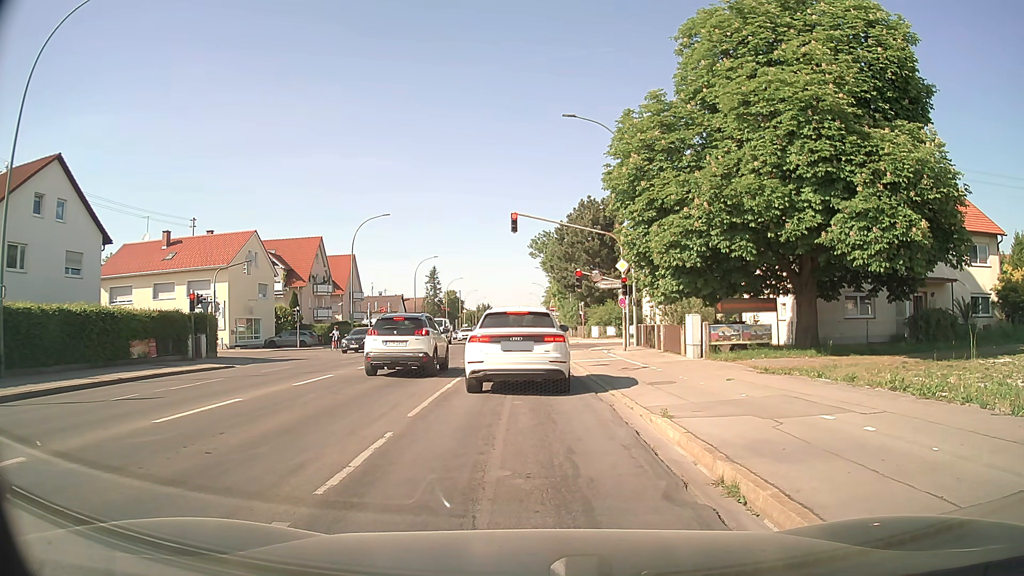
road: secondary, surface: asphalt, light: Day
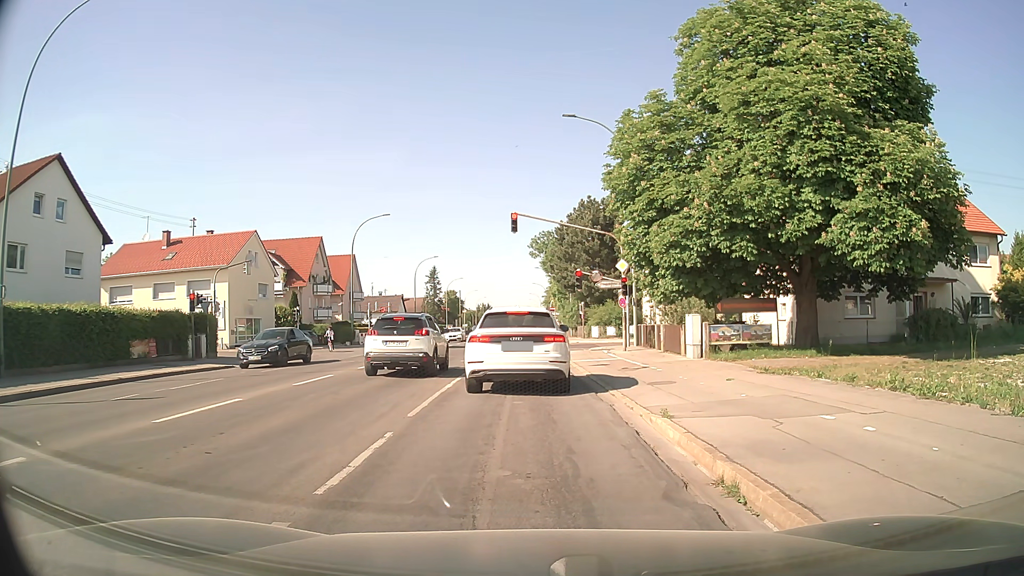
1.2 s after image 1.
(0.0, 0.0) m; 0°
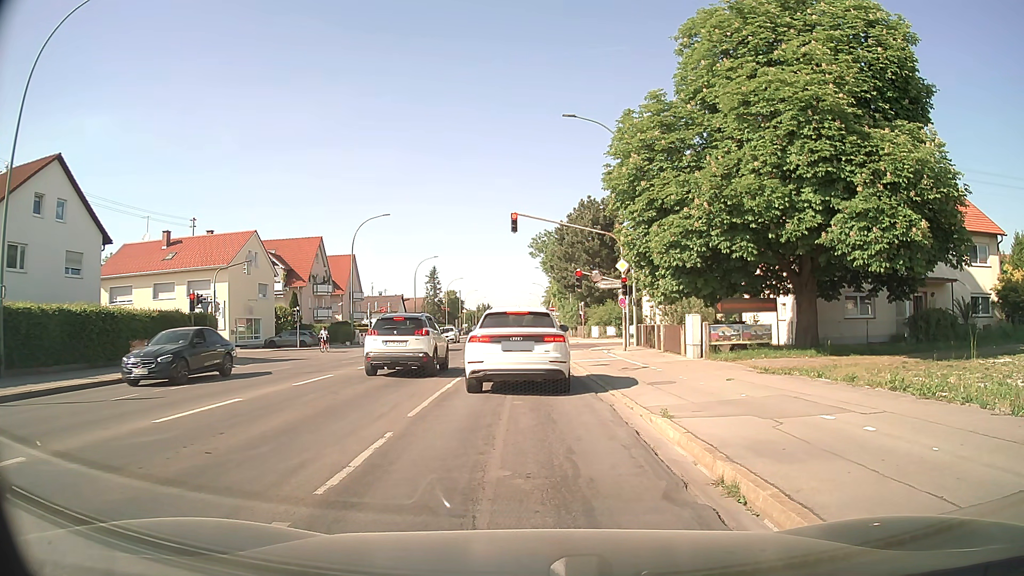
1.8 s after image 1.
(0.0, 0.0) m; 0°
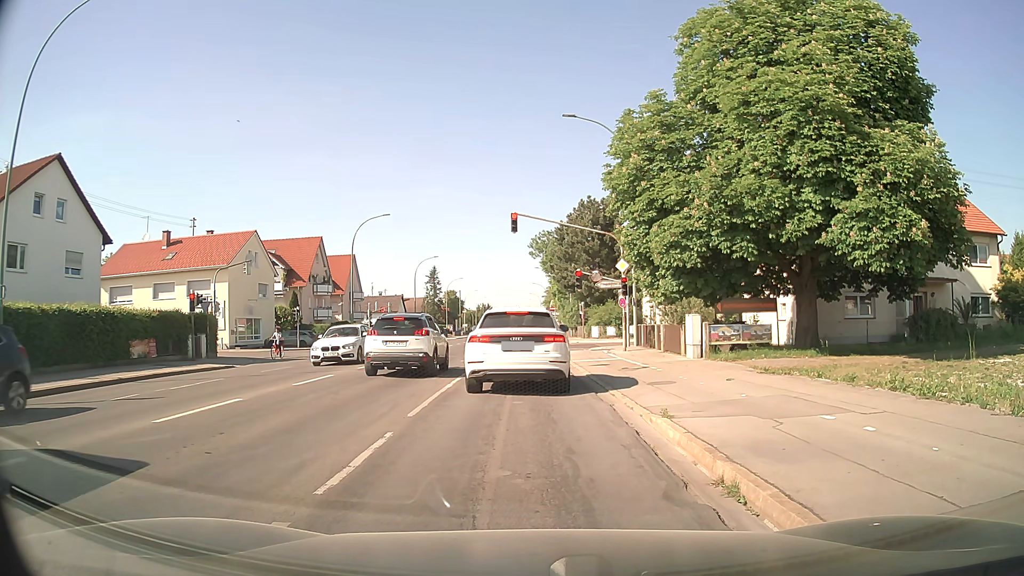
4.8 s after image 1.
(0.0, 0.0) m; 0°
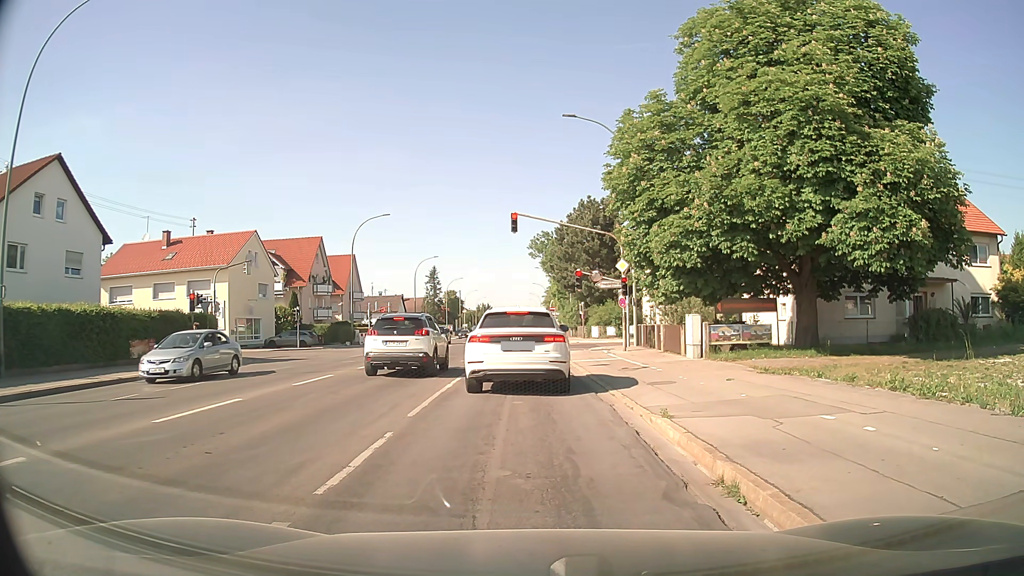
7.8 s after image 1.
(0.0, 0.0) m; 0°
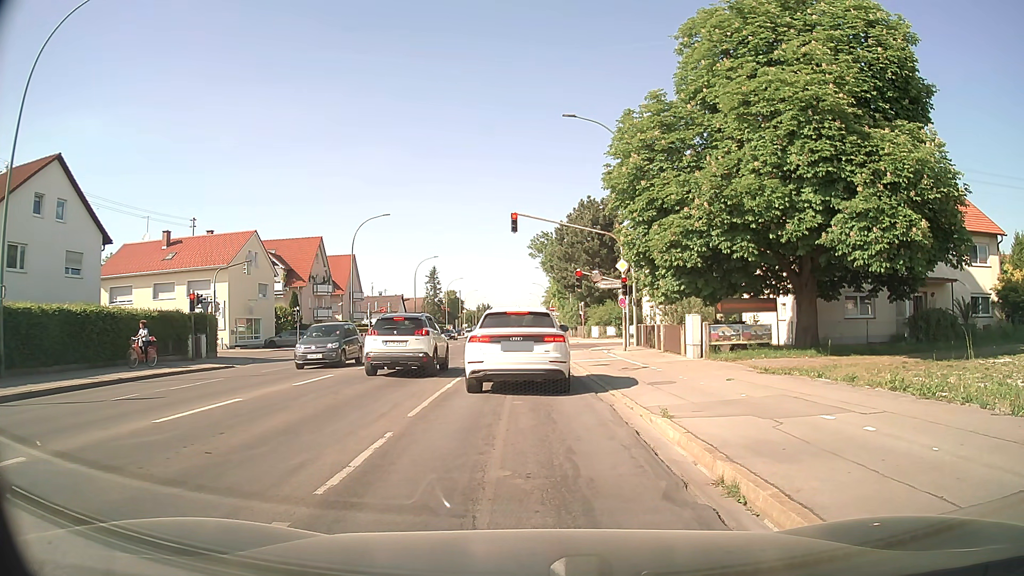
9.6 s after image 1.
(0.0, 0.0) m; 0°
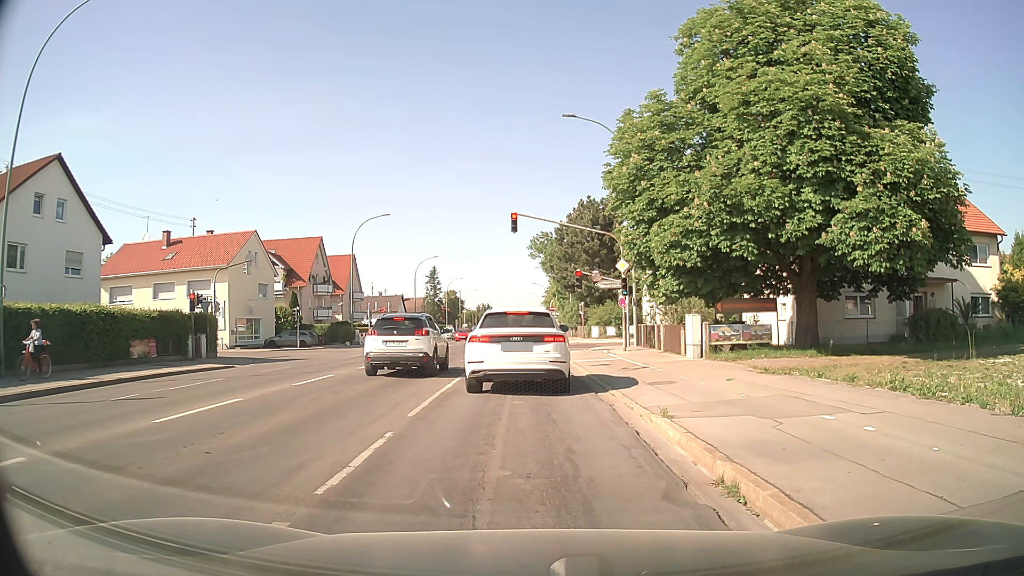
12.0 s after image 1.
(0.0, 0.0) m; 0°
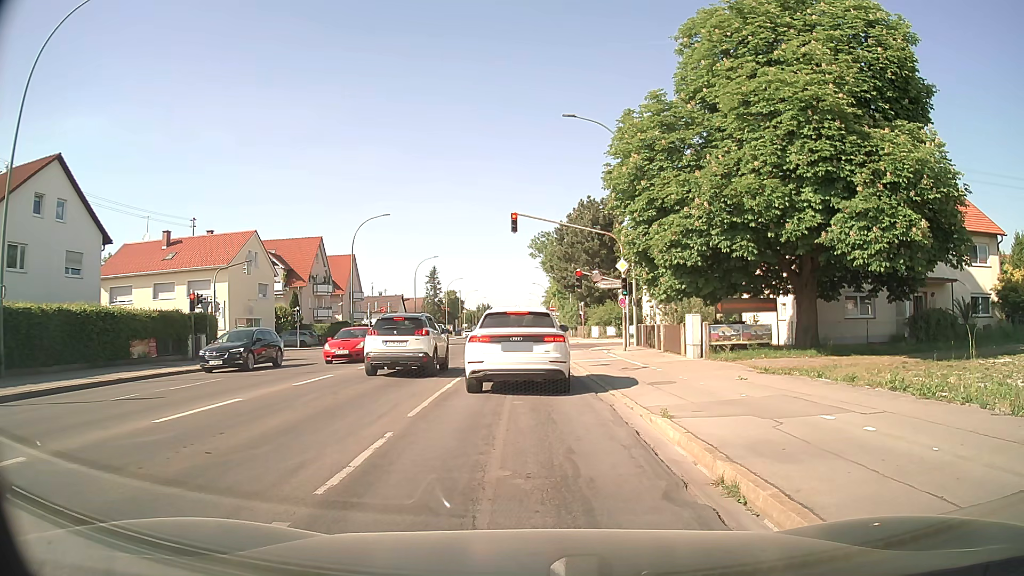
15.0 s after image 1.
(0.0, 0.0) m; 0°
(0, +10) (0, +20) (0, +30) (0, +40) (0, +50) (0, +60) (0, +70) (0, +80) (0, +90) (0, +100) m
